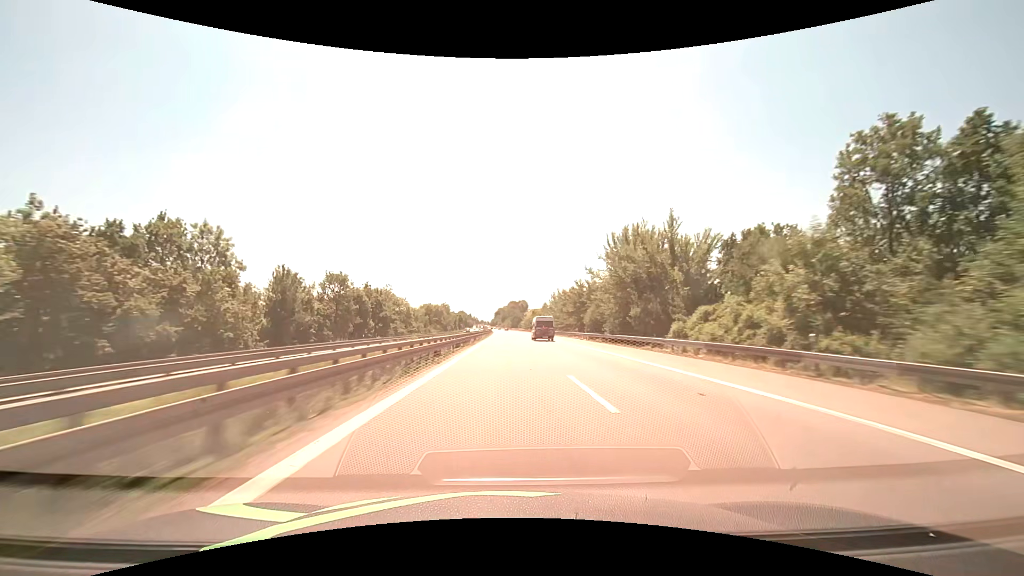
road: motorway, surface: asphalt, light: Day
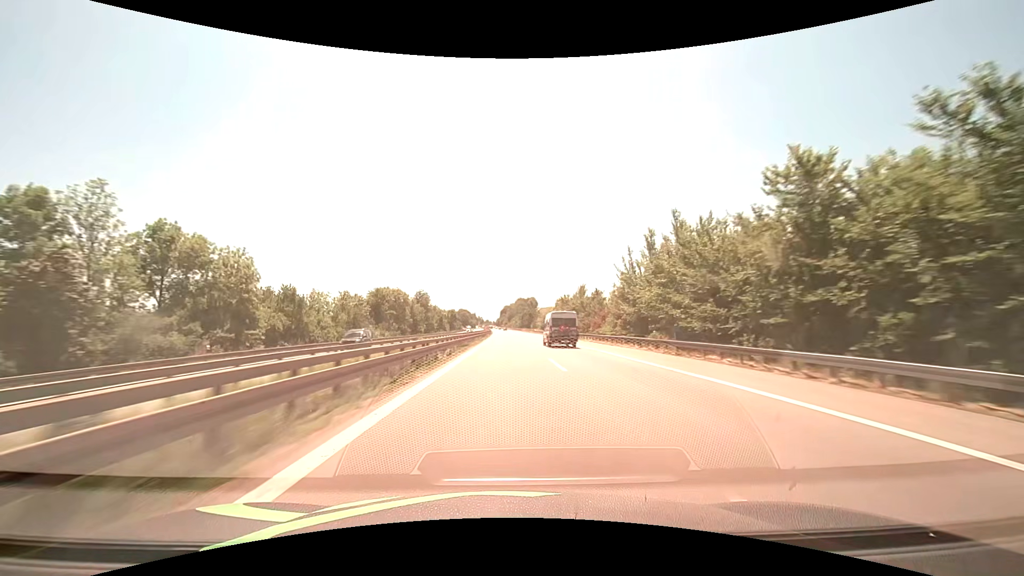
(-0.6, +82.4) m; -1°
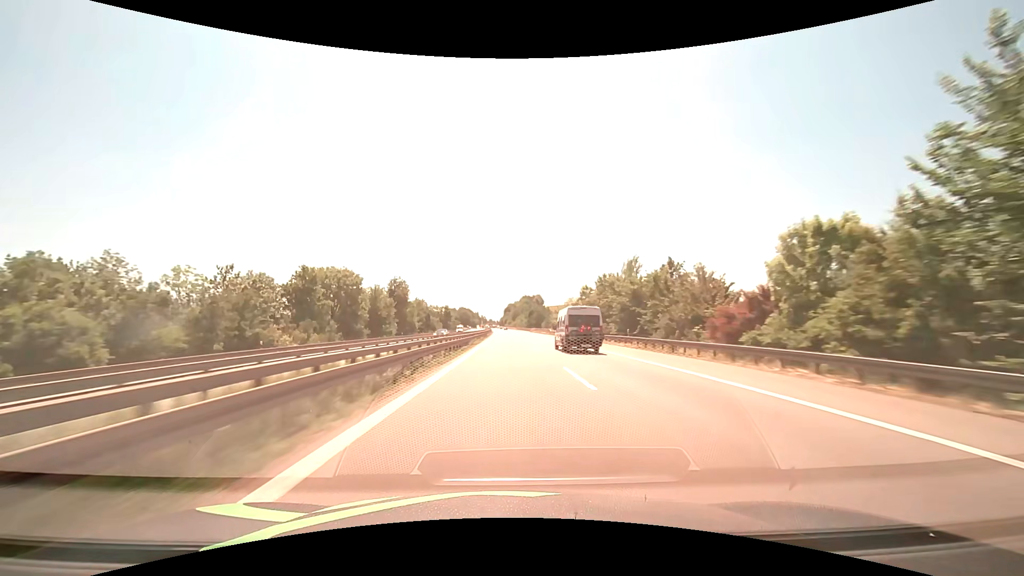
(-0.1, +41.2) m; 0°
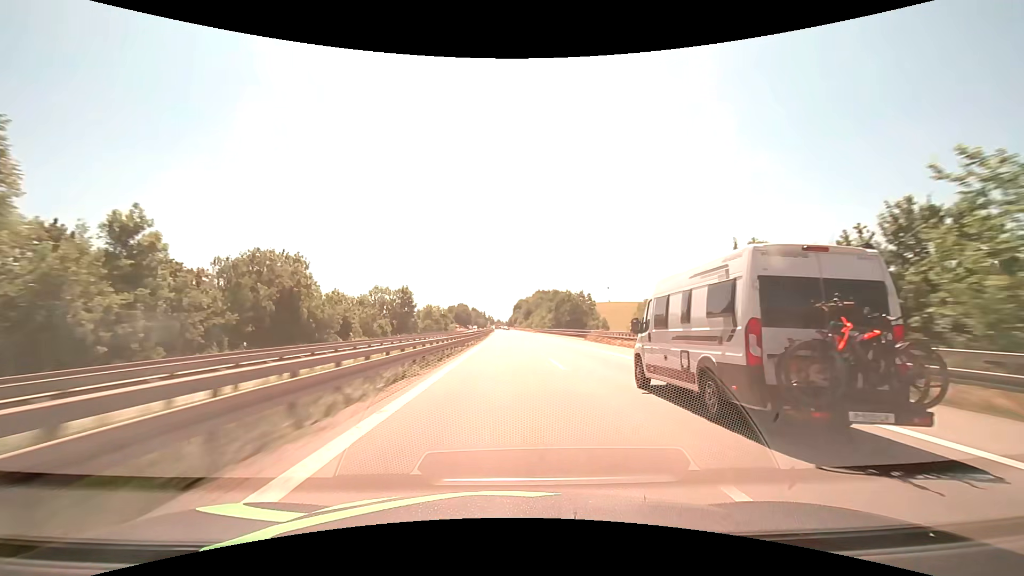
(-1.1, +103.1) m; -1°
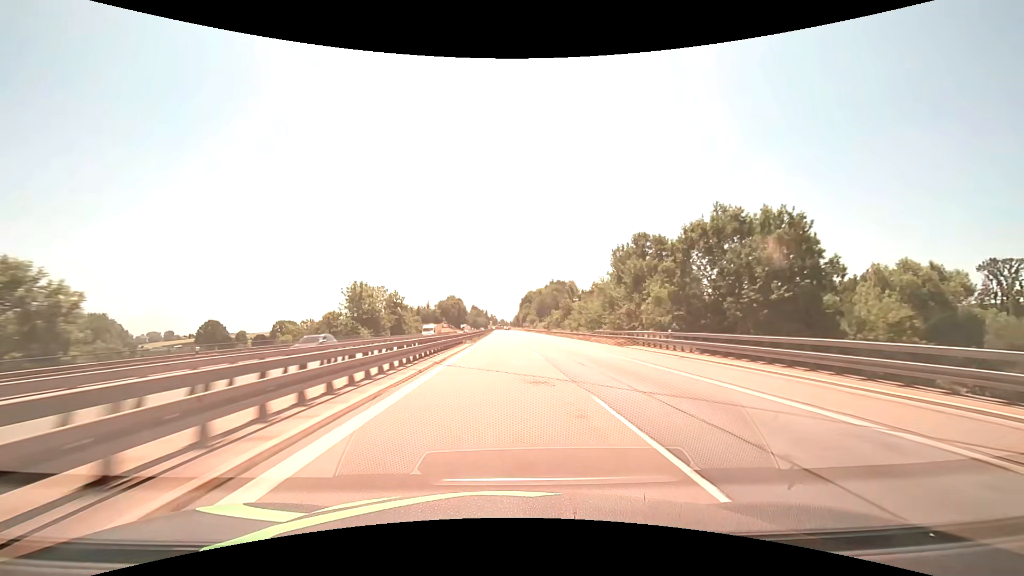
(-0.9, +103.0) m; -1°
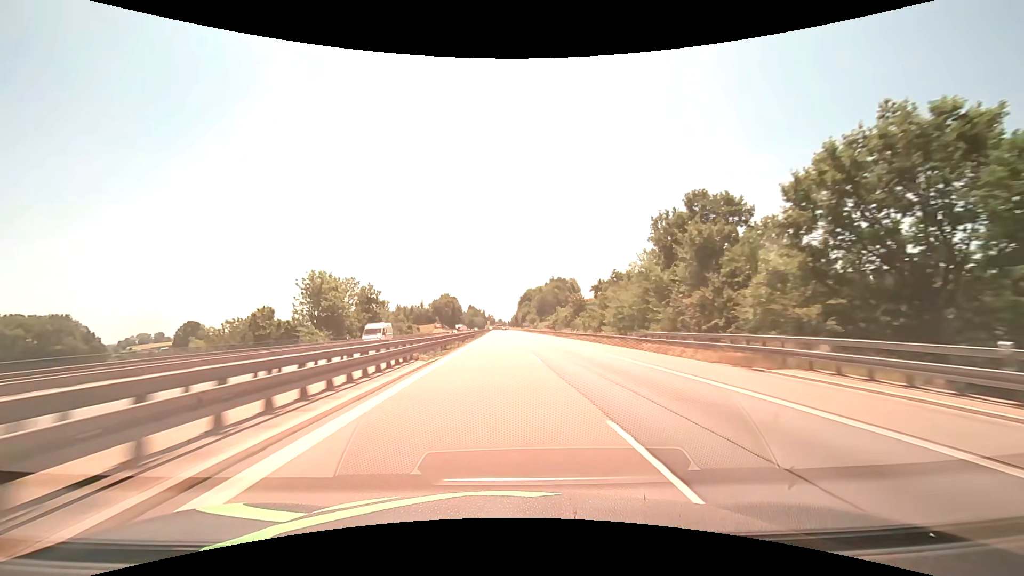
(0.0, +20.6) m; 0°
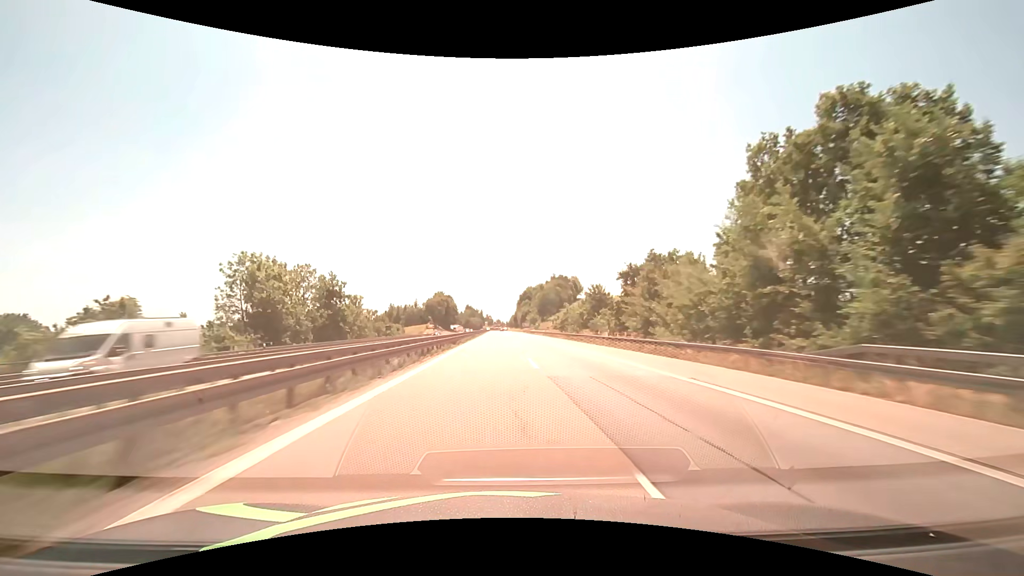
(+0.1, +20.6) m; 0°
